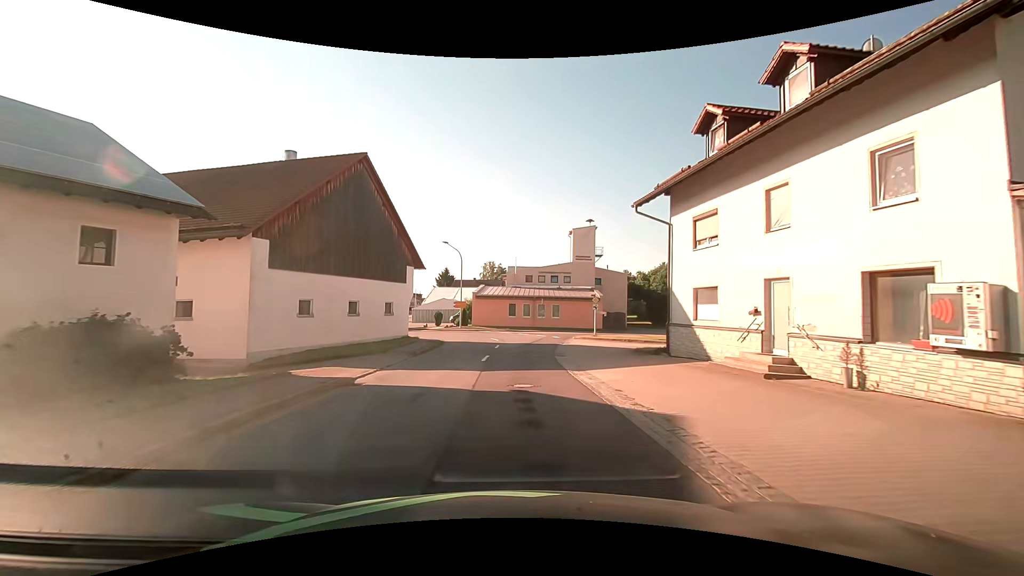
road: tertiary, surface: asphalt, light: Day
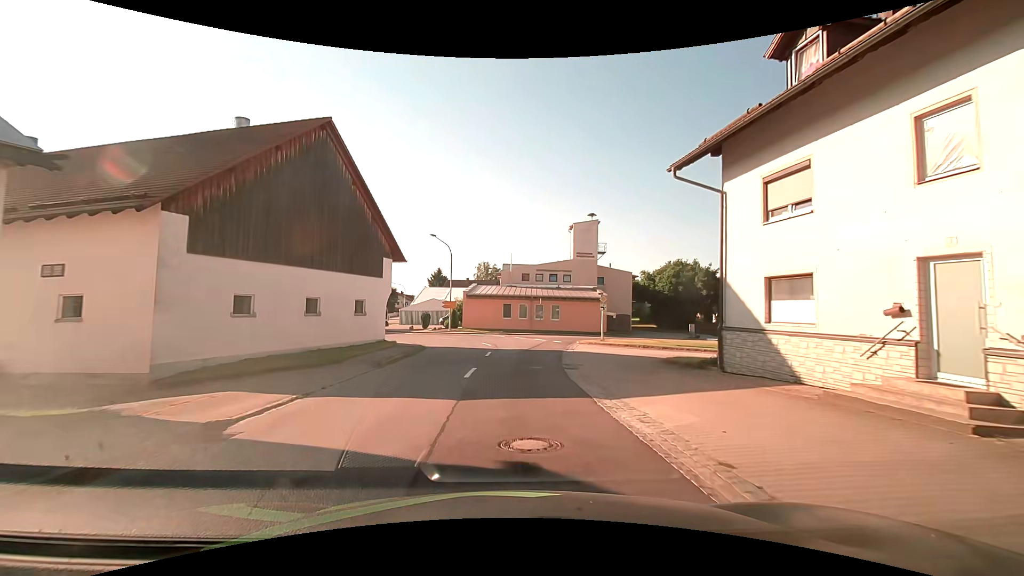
(0.0, +5.4) m; +1°
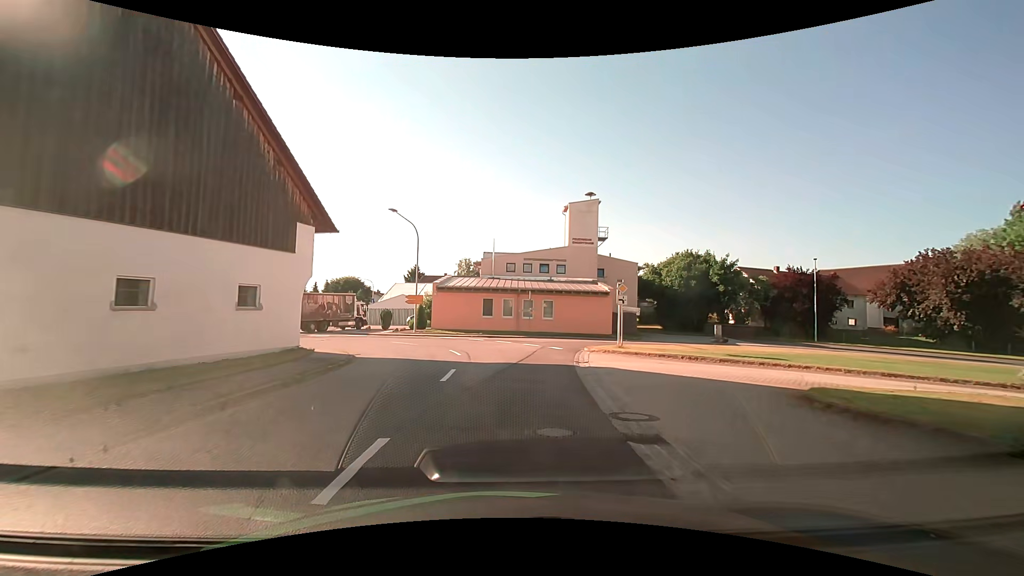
(+0.1, +10.3) m; +1°
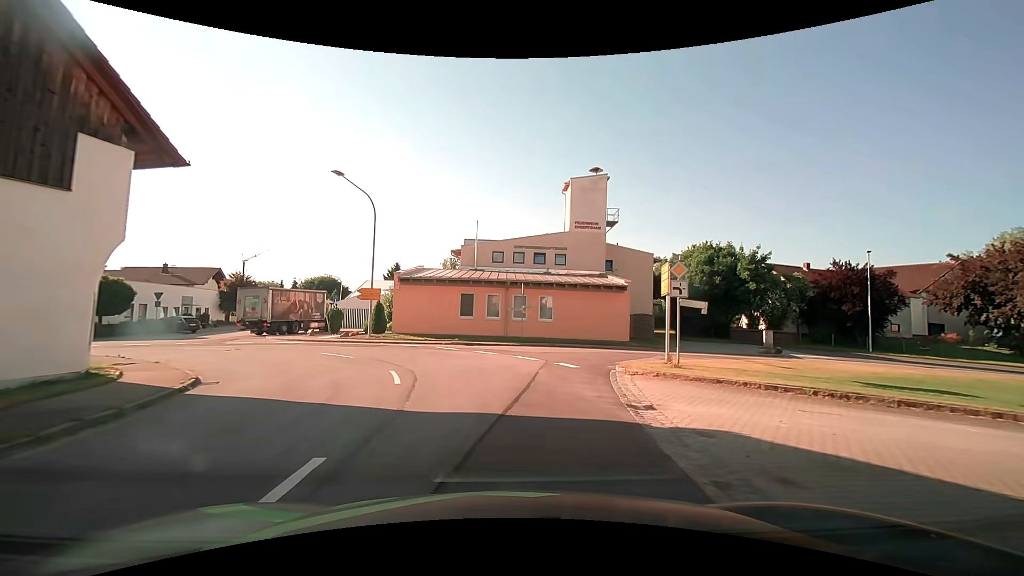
(+0.2, +9.7) m; +3°
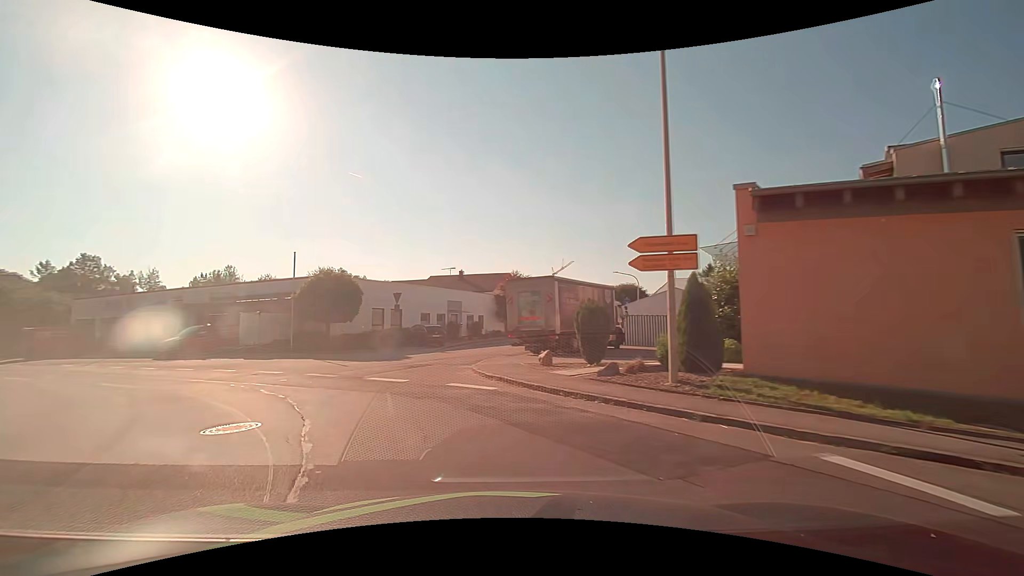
(-4.6, +20.3) m; -36°
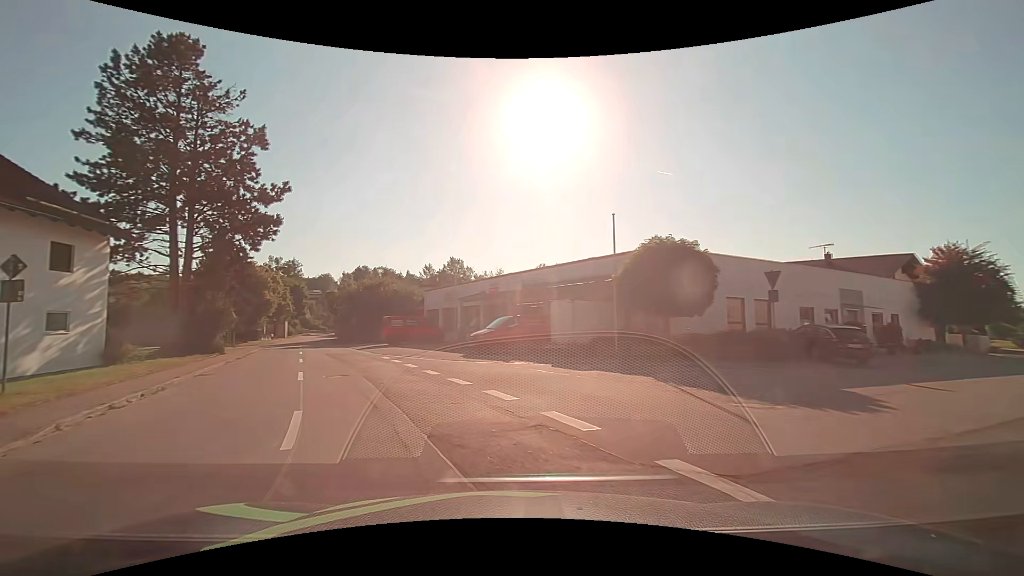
(-3.2, +11.0) m; -34°
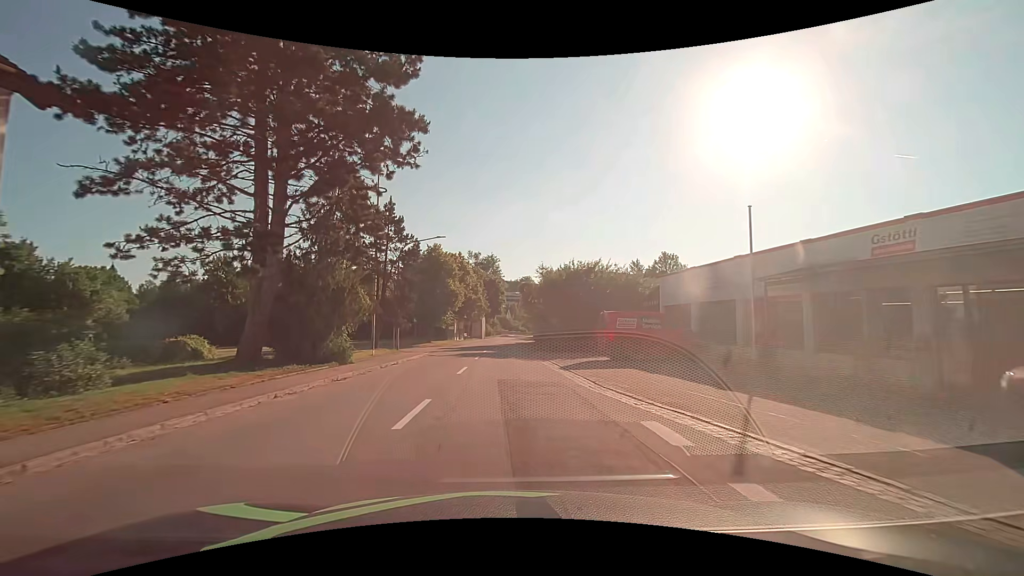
(-4.6, +17.4) m; -22°
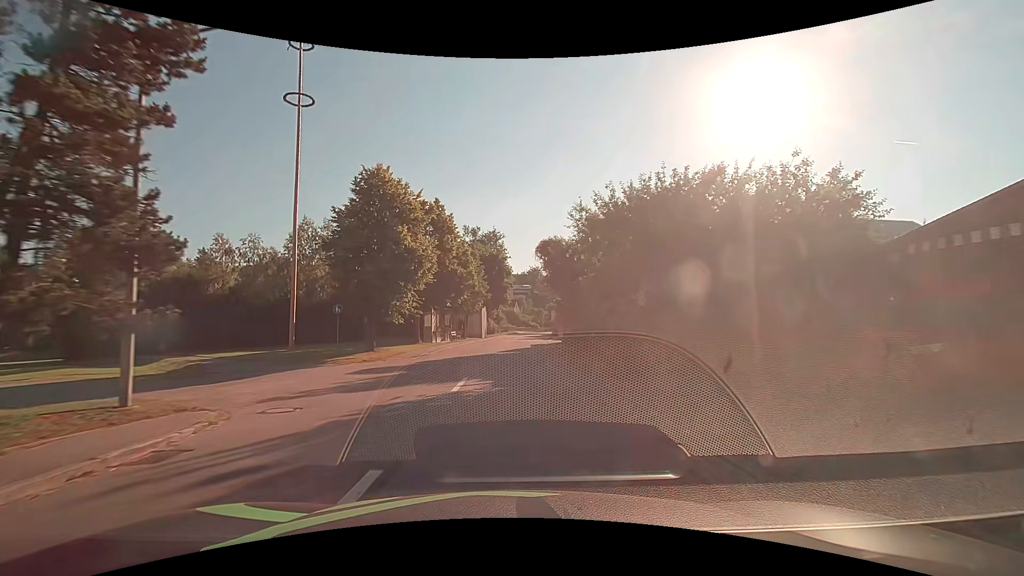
(-0.3, +23.4) m; -1°
(0, +10) (0, +20) (+1, +30) (+1, +40) (+2, +50) (+3, +60) (+4, +70) (+5, +80) (+6, +90) (+8, +100) m
